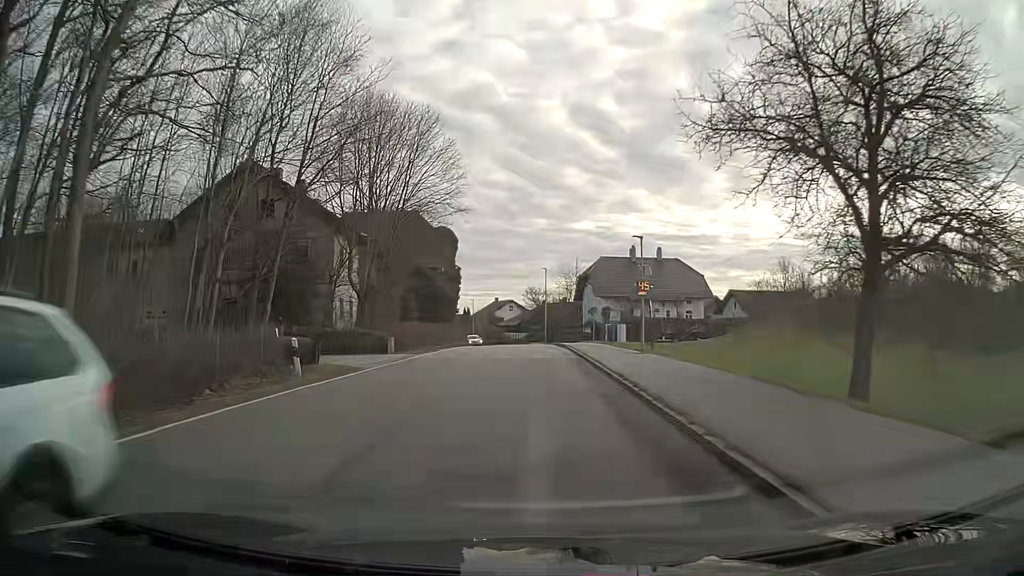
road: secondary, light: Day
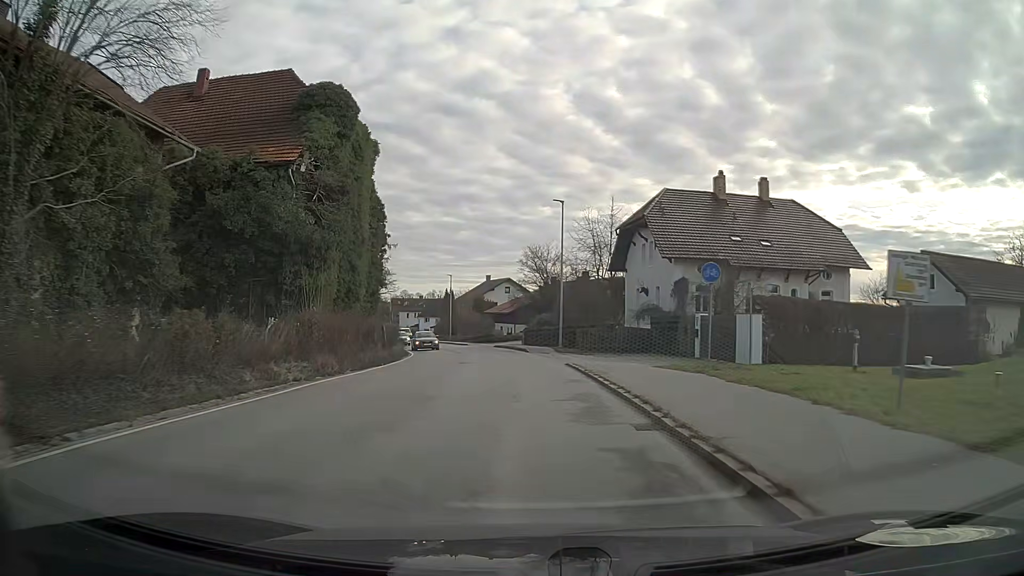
(0.0, +37.9) m; -1°
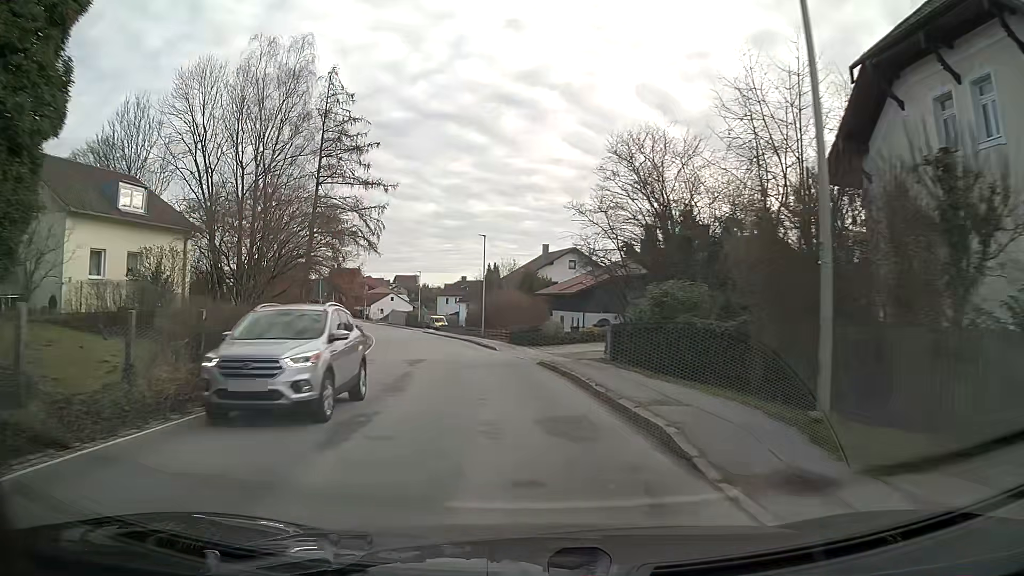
(-1.1, +30.1) m; -6°
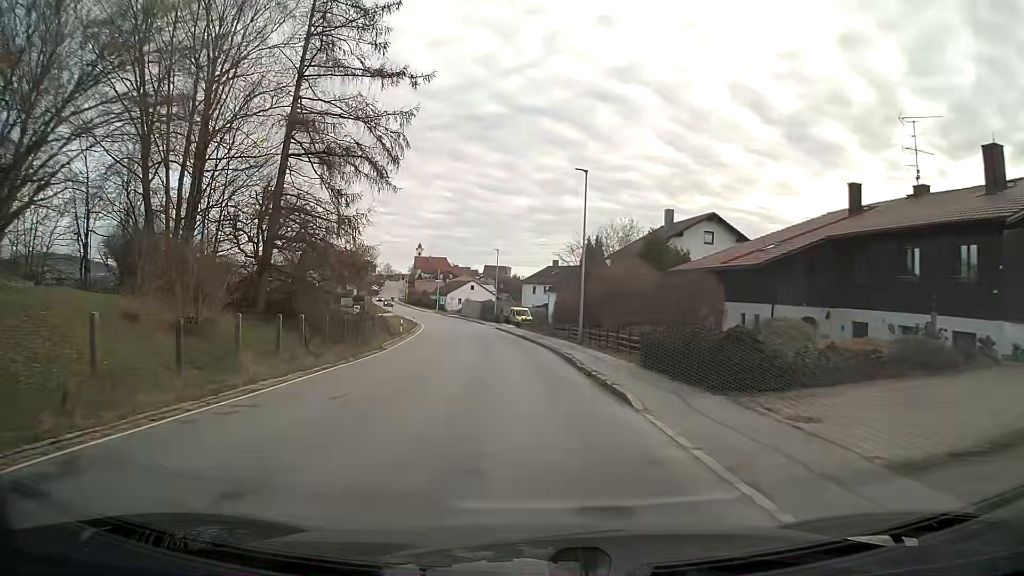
(-1.6, +22.7) m; -7°
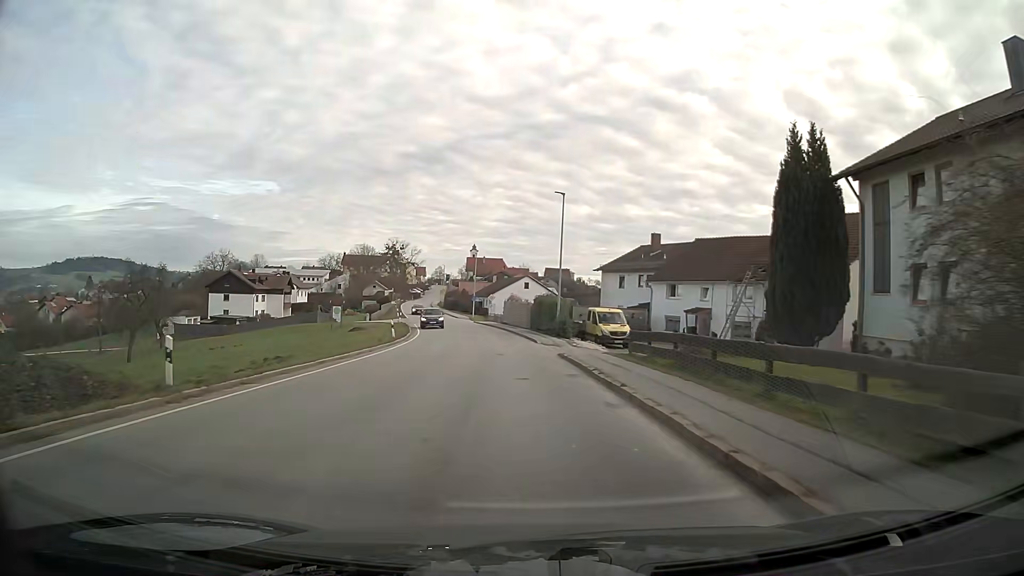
(-1.9, +38.2) m; -5°
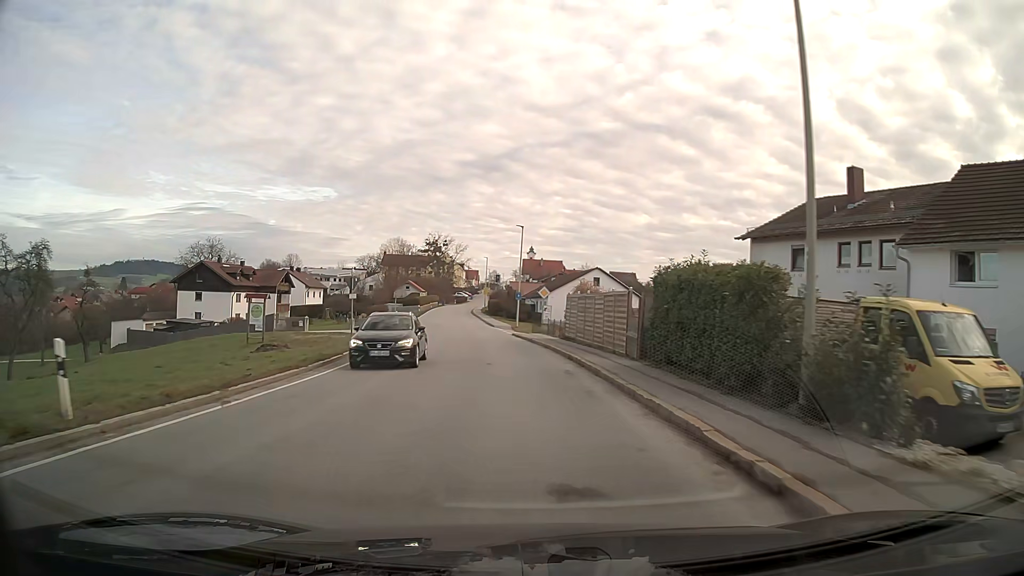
(-1.3, +30.4) m; -5°
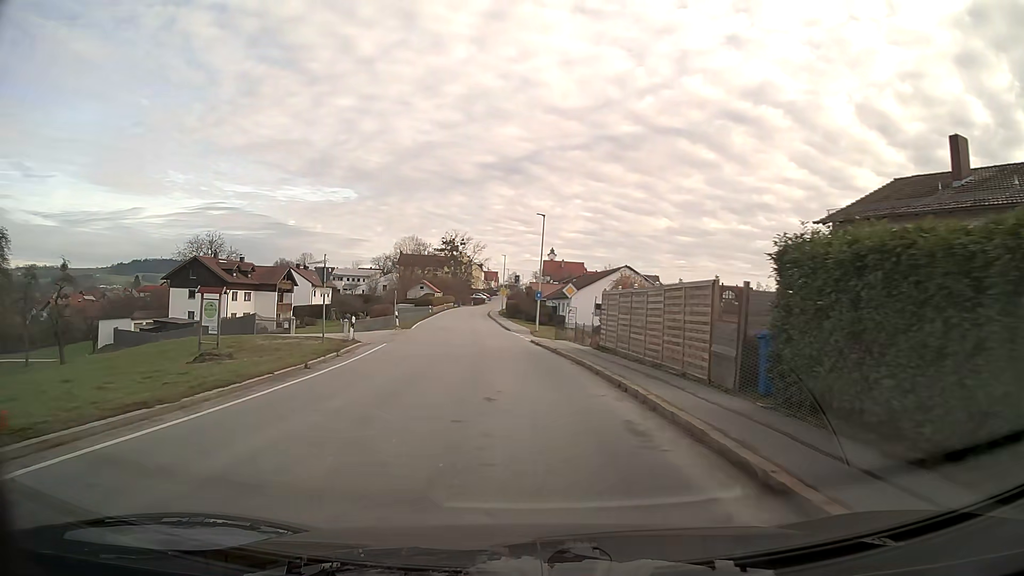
(-0.1, +7.5) m; -2°
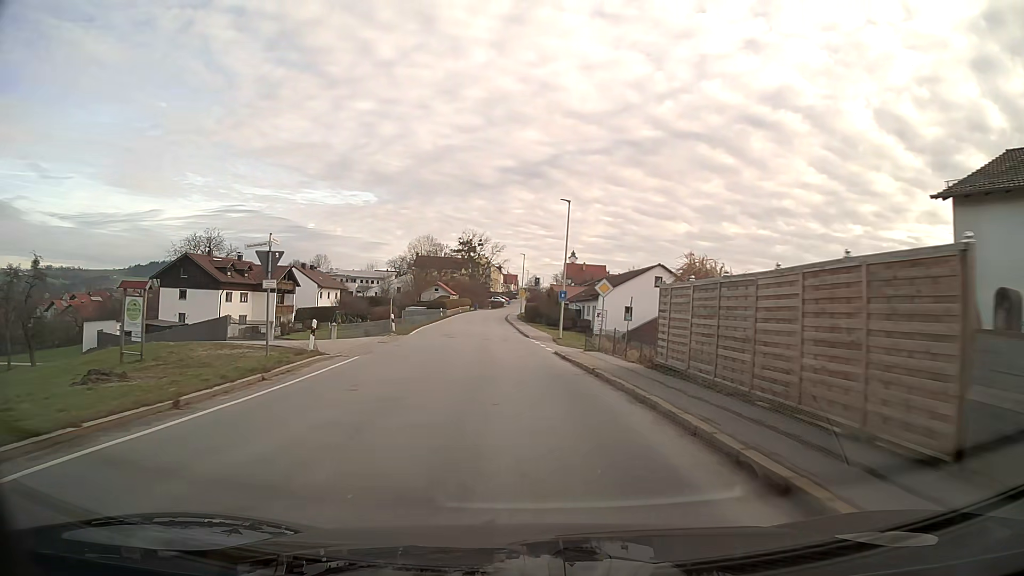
(-0.1, +7.5) m; -2°
(0, +10) (-1, +20) (-1, +30) (-2, +40) (-2, +50) (-3, +60) (-3, +70) (-4, +80) (-4, +90) (-4, +100) m
